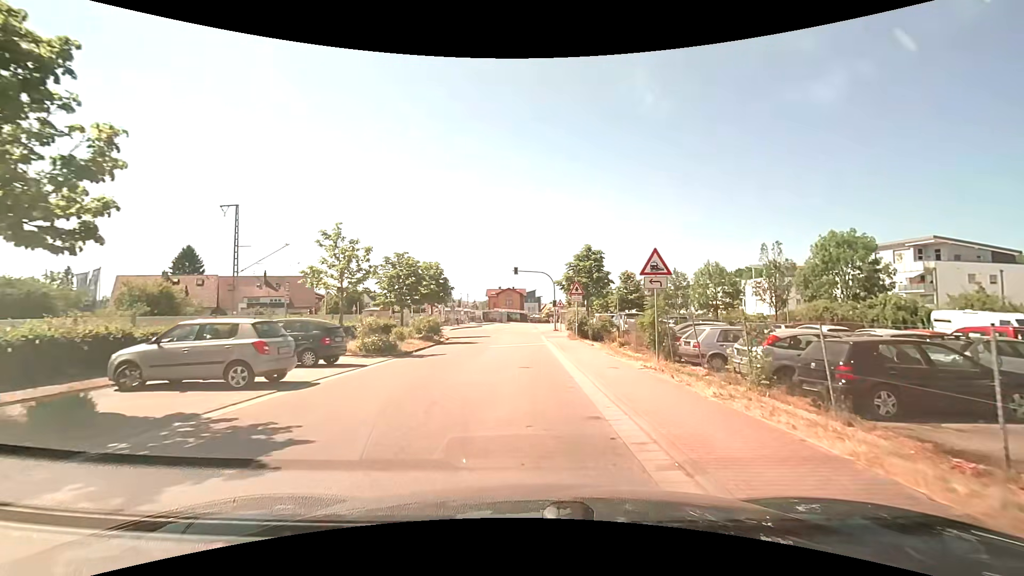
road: unclassified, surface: asphalt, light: Day
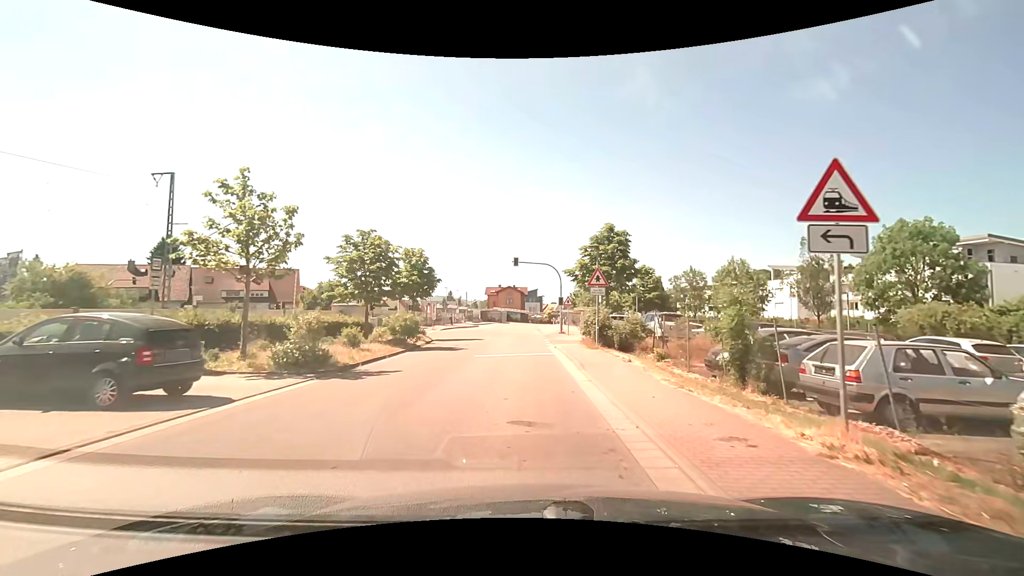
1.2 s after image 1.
(0.0, +7.5) m; 0°
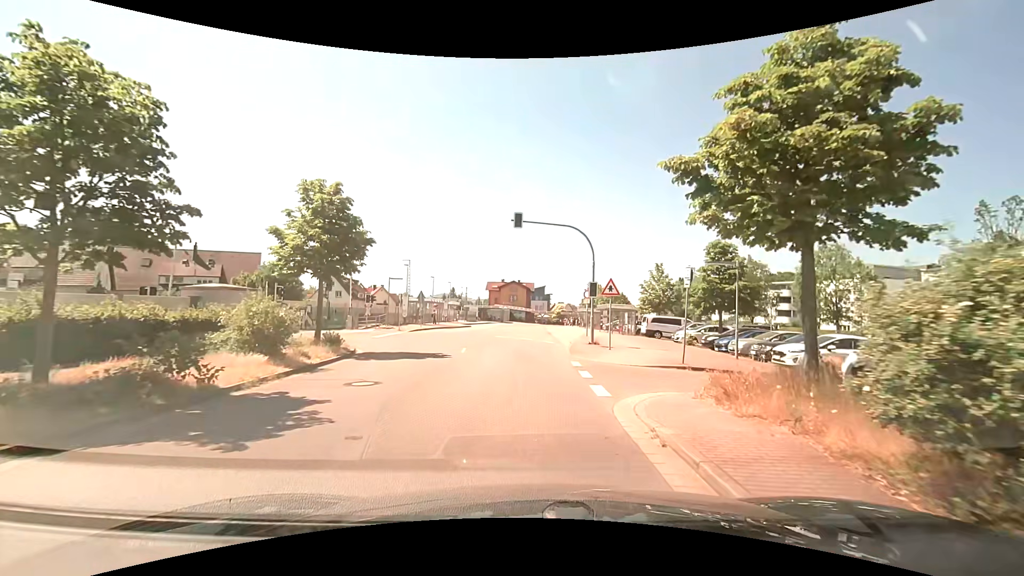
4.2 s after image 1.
(-0.1, +17.3) m; -1°
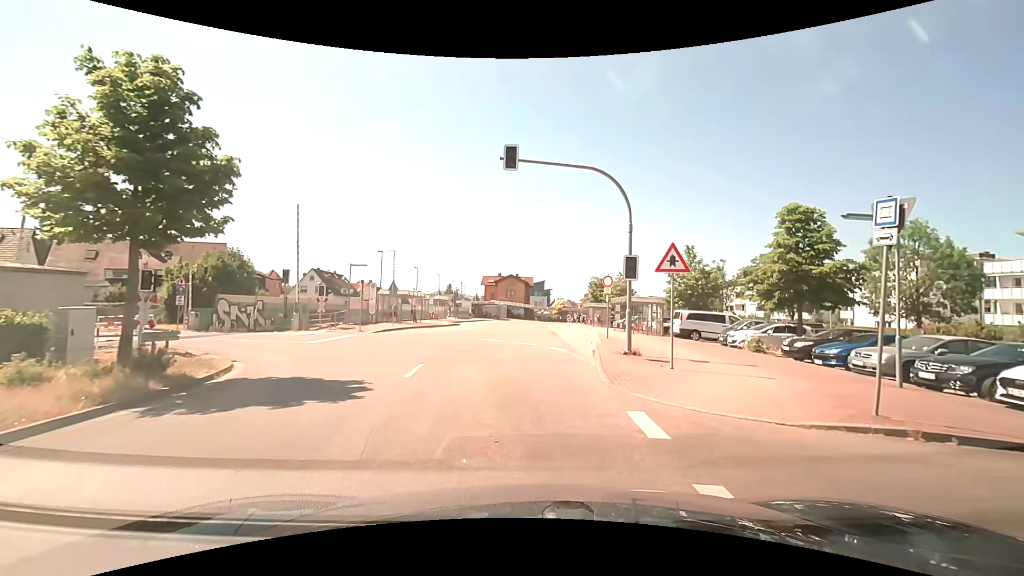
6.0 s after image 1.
(0.0, +9.1) m; +1°
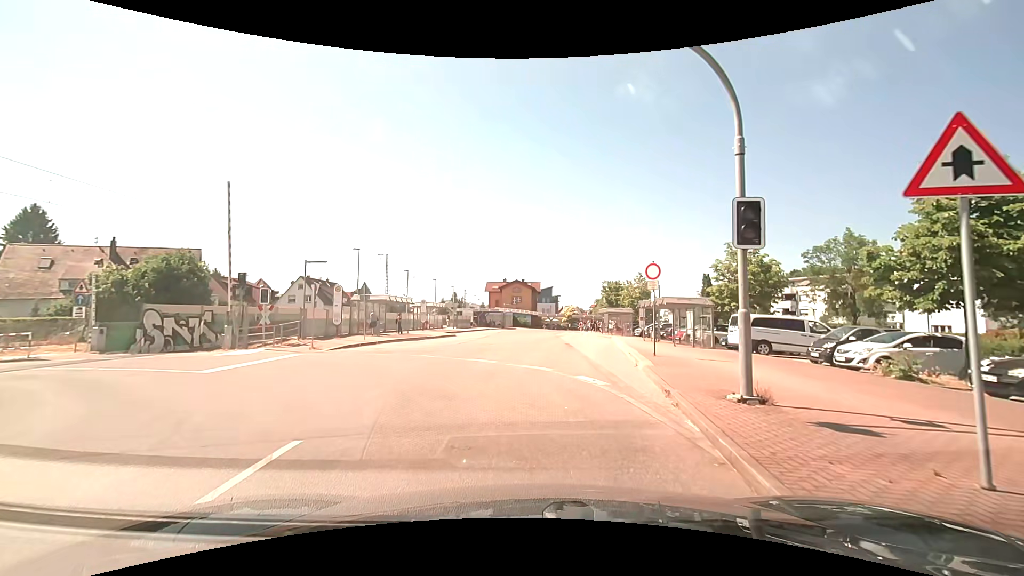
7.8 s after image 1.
(-0.1, +7.9) m; -1°
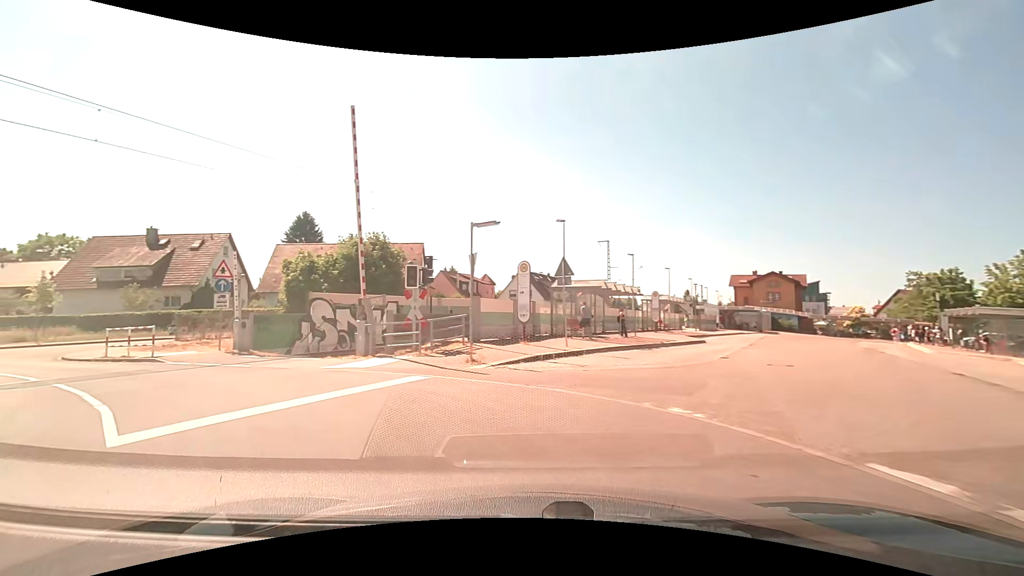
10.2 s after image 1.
(-2.0, +11.5) m; -26°
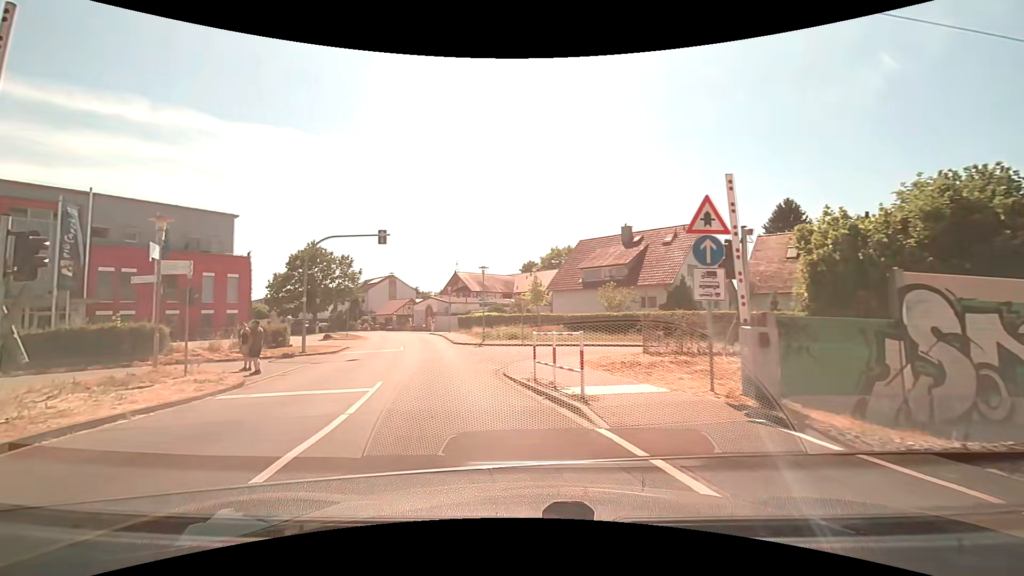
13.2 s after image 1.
(-5.7, +11.7) m; -50°
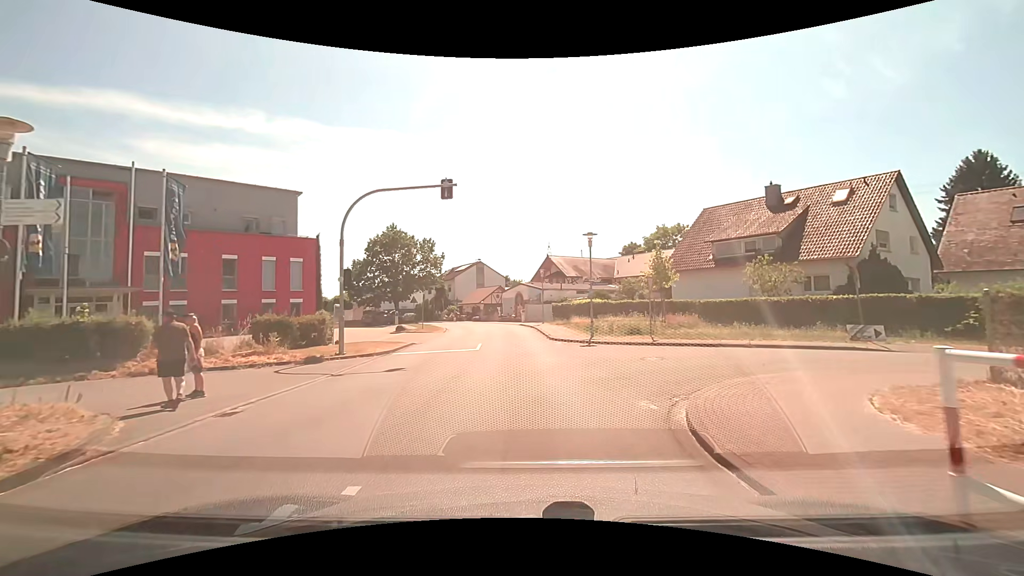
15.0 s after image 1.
(-1.1, +8.7) m; -10°
(0, +10) (0, +20) (-1, +30) (-2, +40) (-4, +50) (-8, +59) (-13, +68) (-18, +76) (-23, +85) (-28, +93) m
